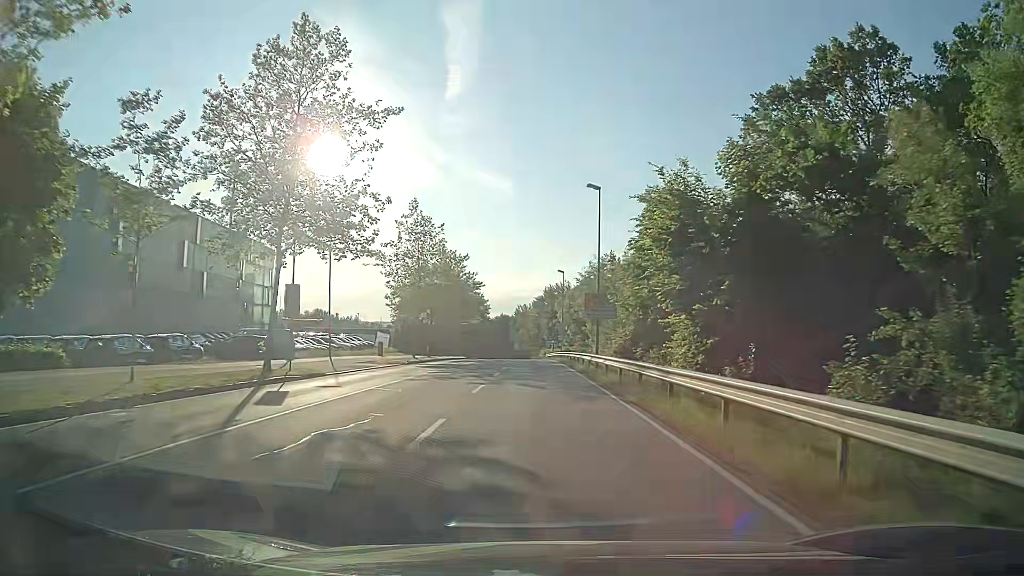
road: secondary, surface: asphalt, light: Day
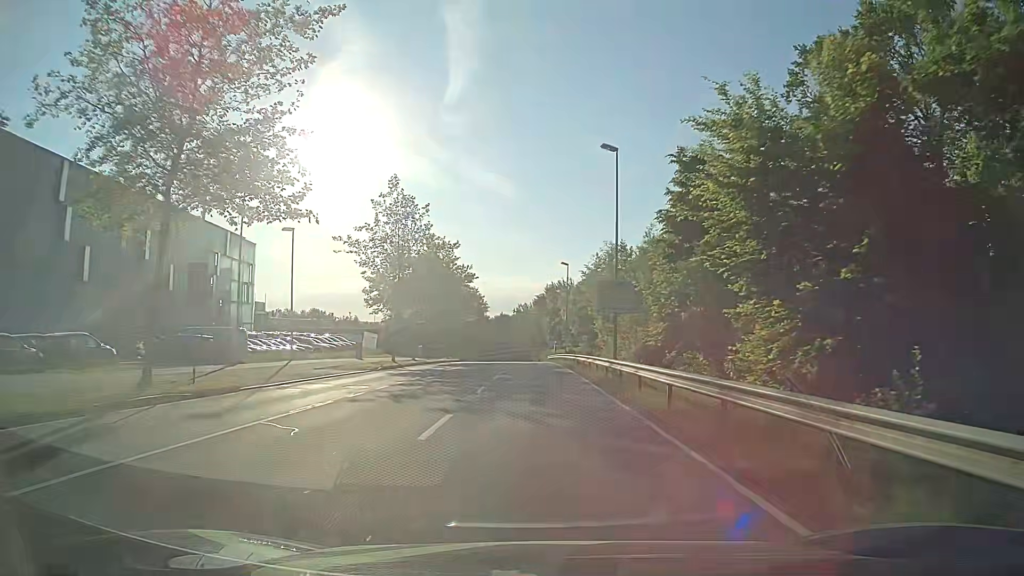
(0.0, +8.0) m; 0°
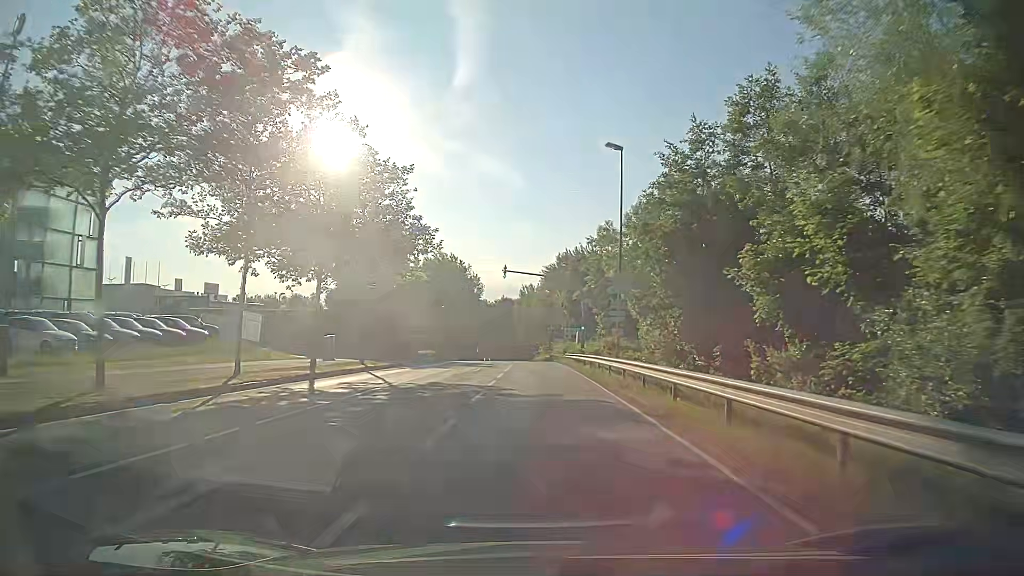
(-0.3, +40.1) m; -1°
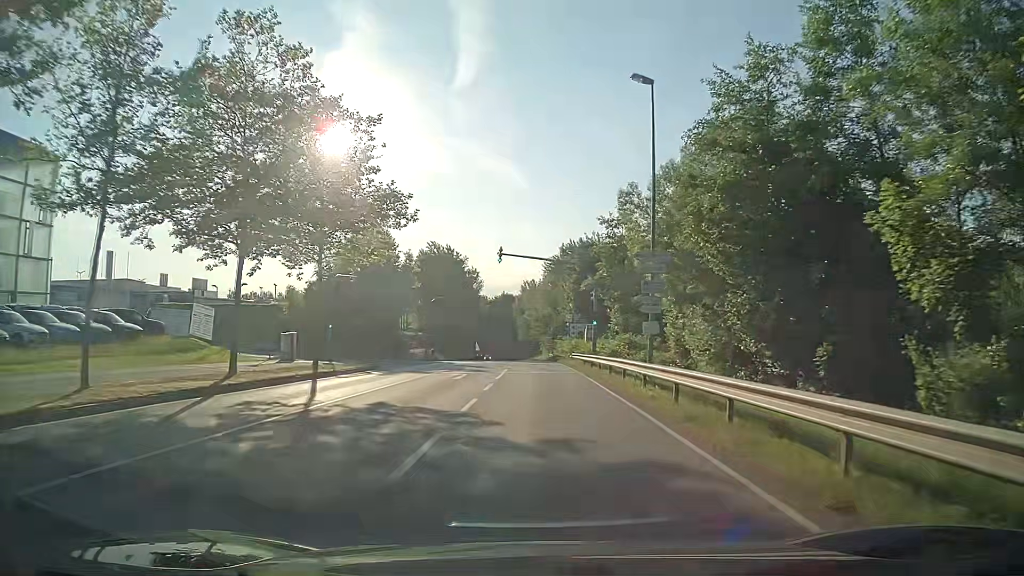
(0.0, +8.0) m; -1°
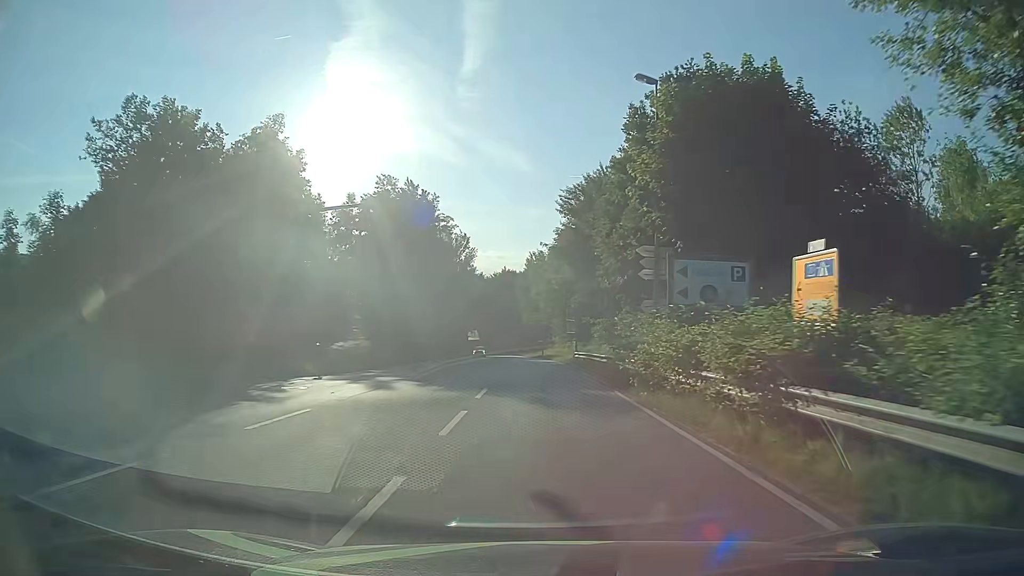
(+0.3, +40.3) m; 0°
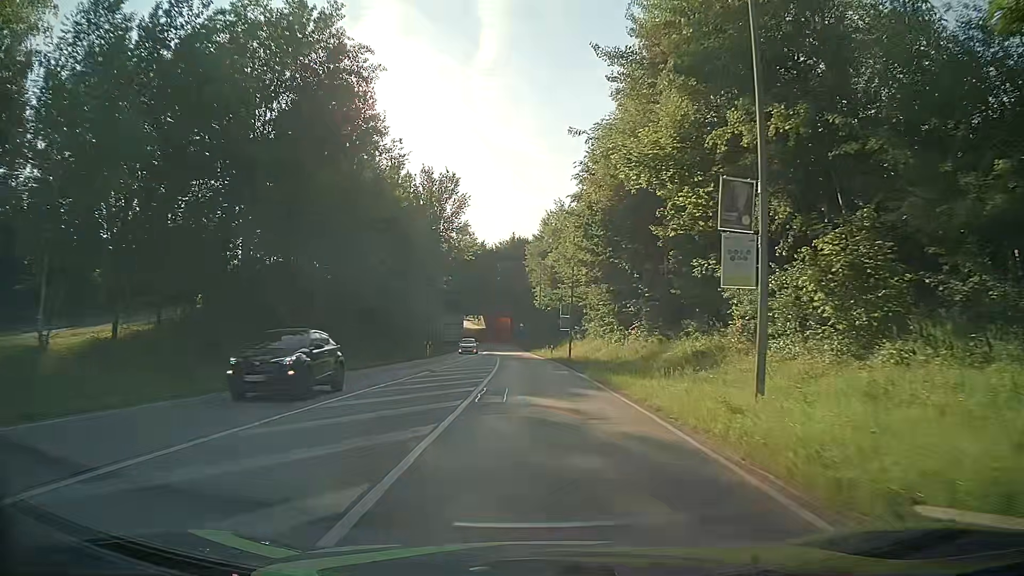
(-0.4, +40.2) m; -1°
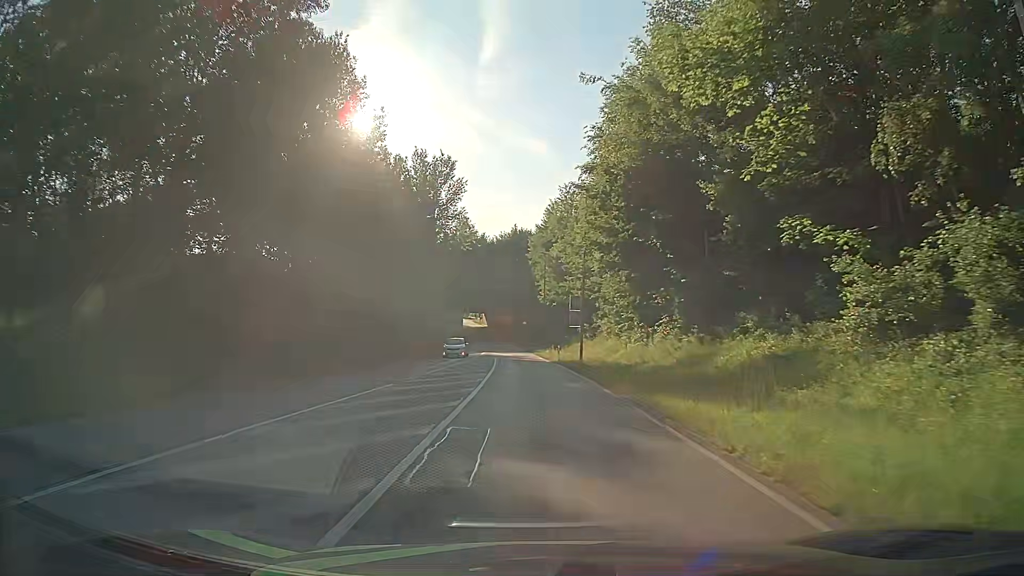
(0.0, +8.0) m; 0°
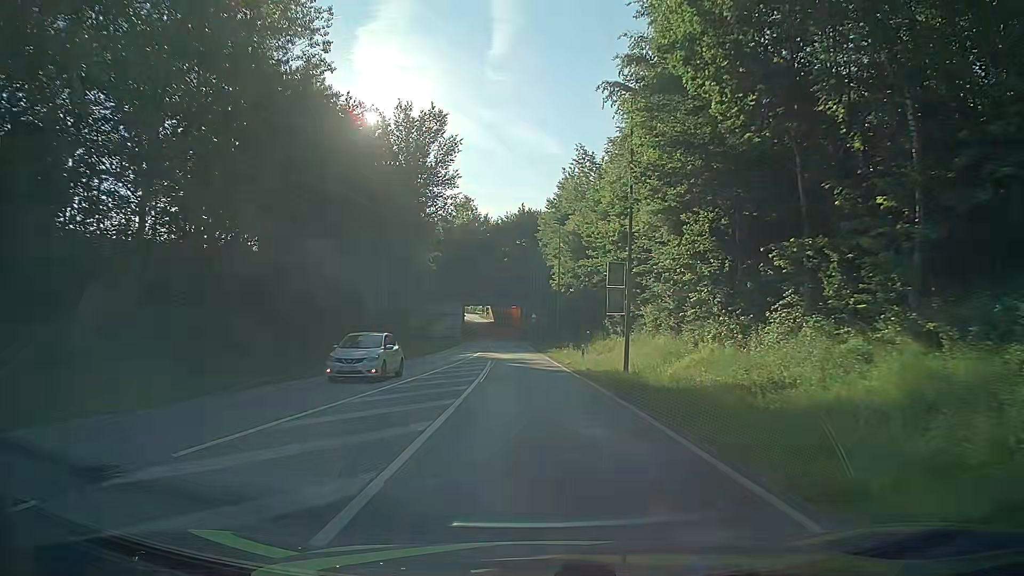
(0.0, +16.0) m; -1°
(0, +10) (0, +20) (-1, +30) (-1, +40) (-1, +50) (-2, +60) (-3, +70) (-3, +80) (-4, +90) (-5, +100) m
